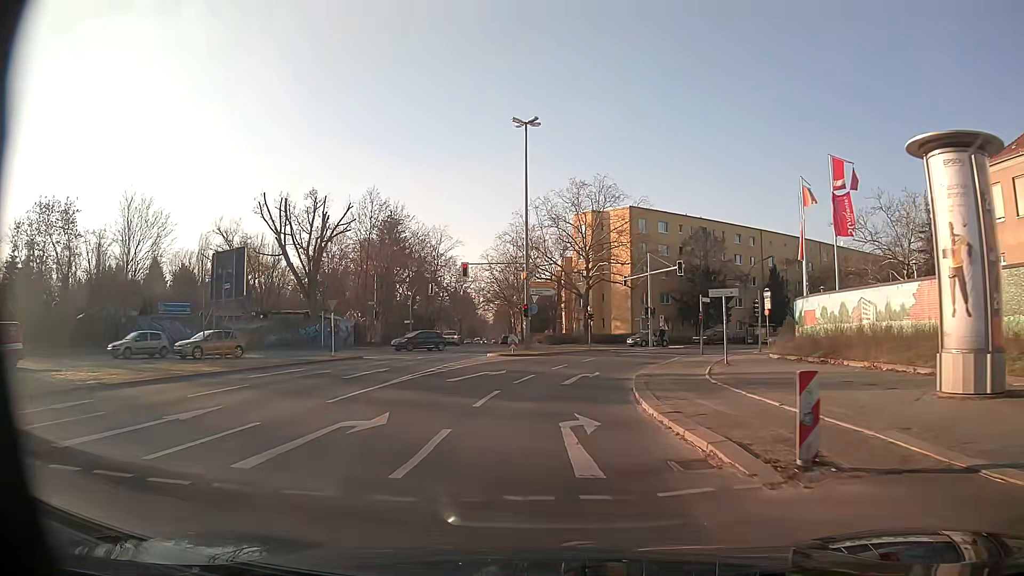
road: secondary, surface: asphalt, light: Day
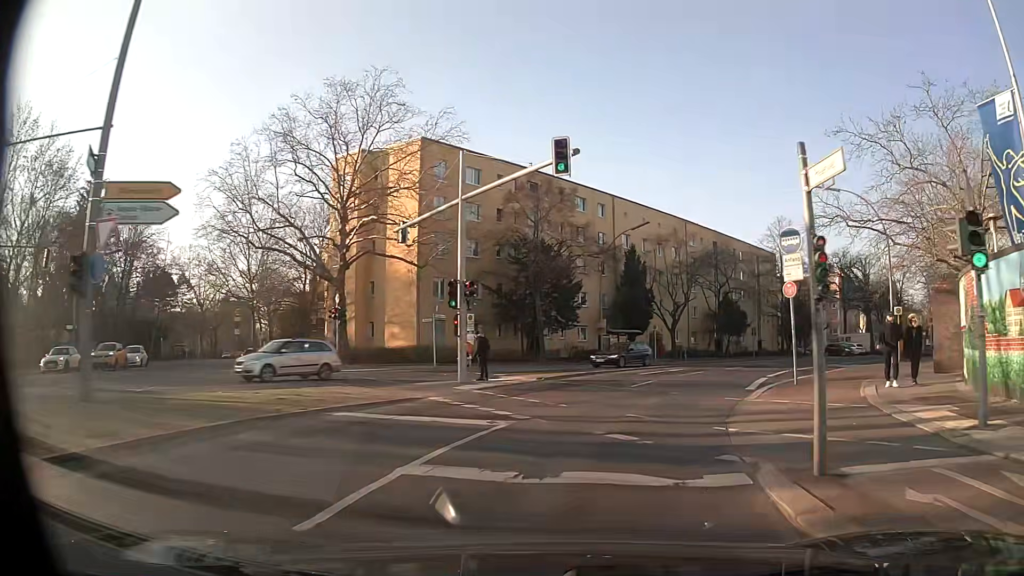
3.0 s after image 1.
(+3.6, +31.6) m; +18°
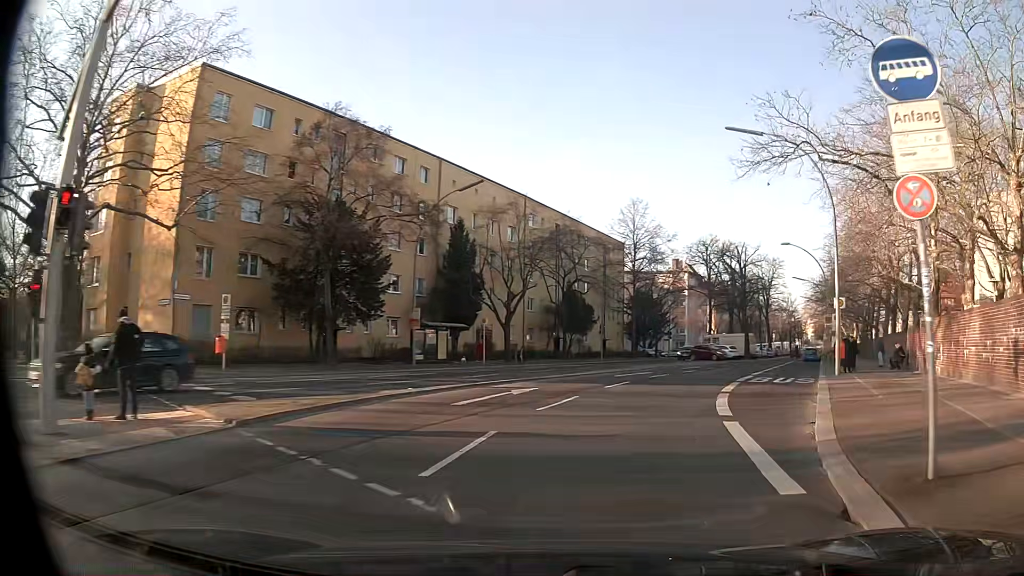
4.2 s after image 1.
(+1.5, +12.8) m; +14°
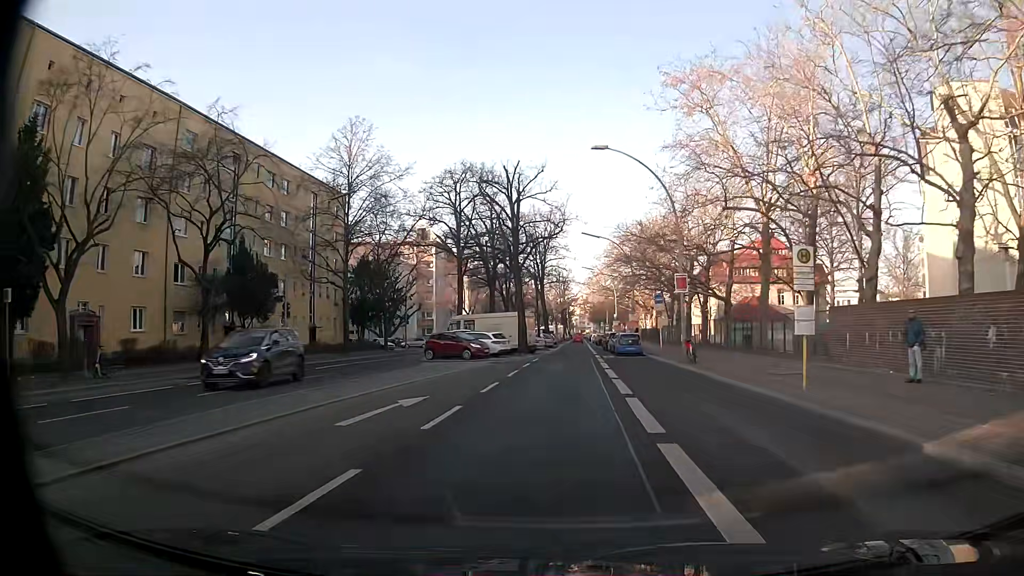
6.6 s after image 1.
(+6.4, +26.3) m; +22°
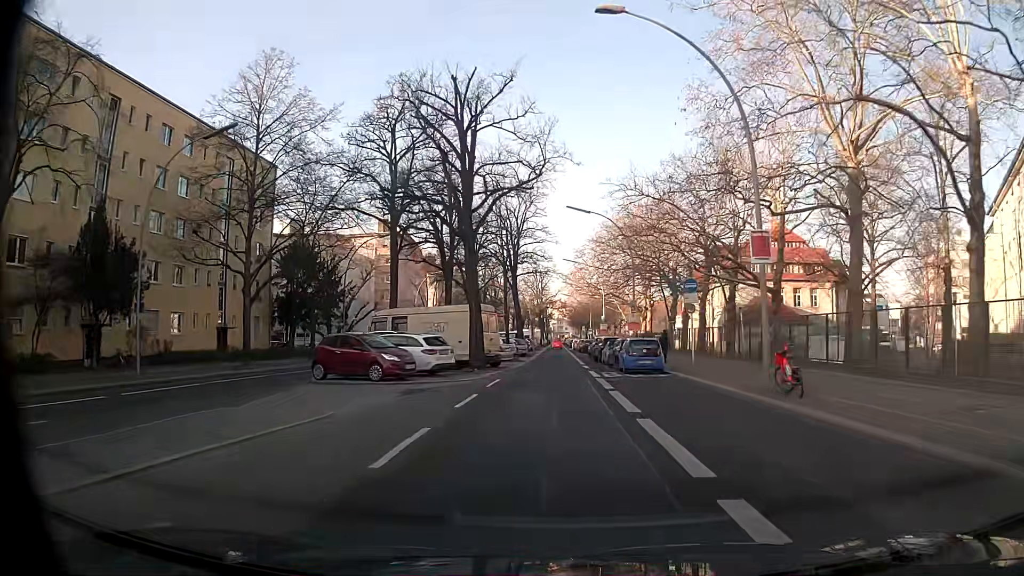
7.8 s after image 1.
(+0.1, +14.8) m; +2°
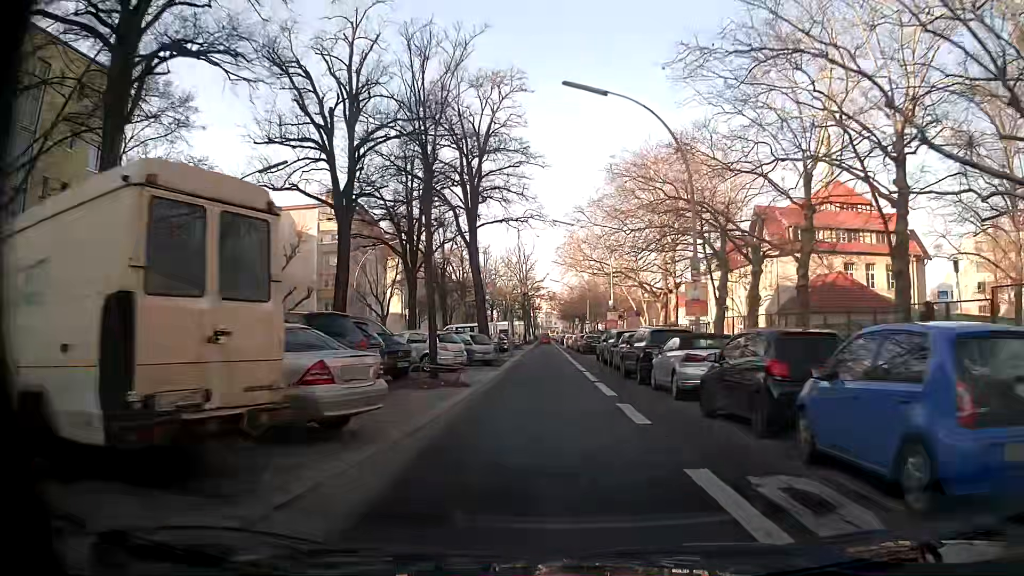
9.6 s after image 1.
(+0.2, +22.9) m; +1°
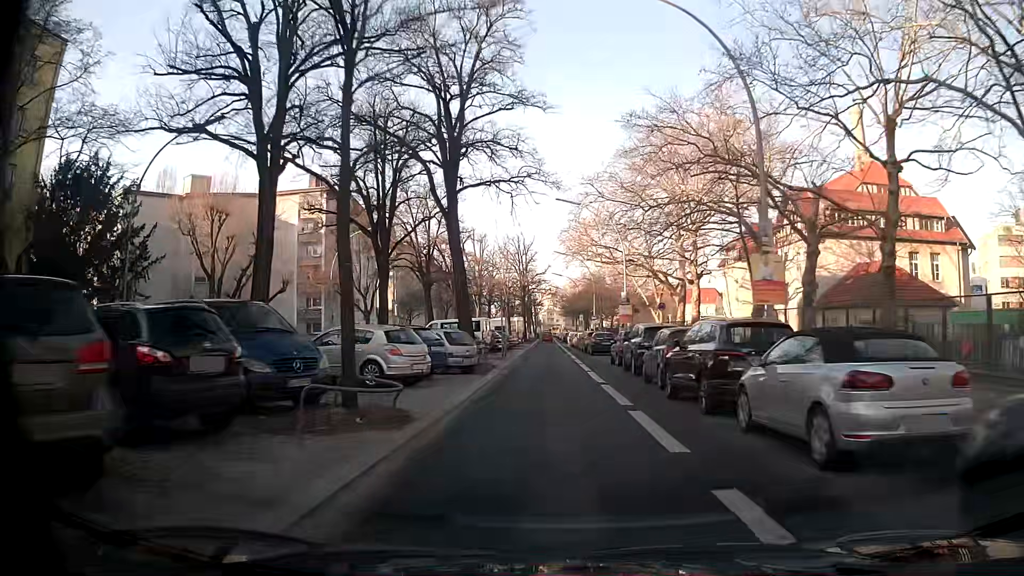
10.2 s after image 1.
(0.0, +7.8) m; 0°
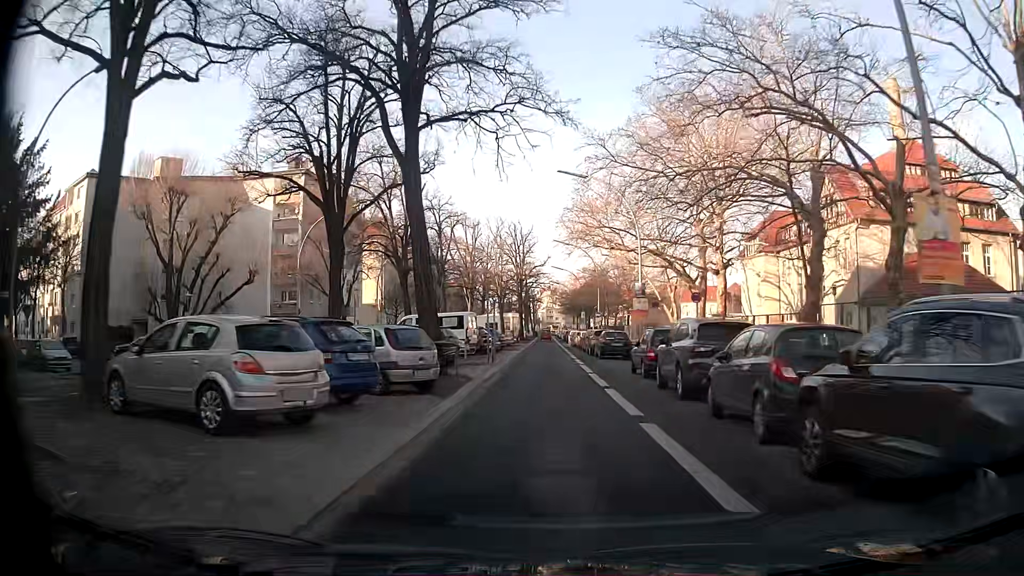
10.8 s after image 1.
(-0.1, +7.7) m; -1°
(0, +10) (0, +20) (+1, +30) (+1, +40) (+1, +50) (+1, +60) (+1, +70) (+1, +80) (+1, +90) (+2, +100) m
